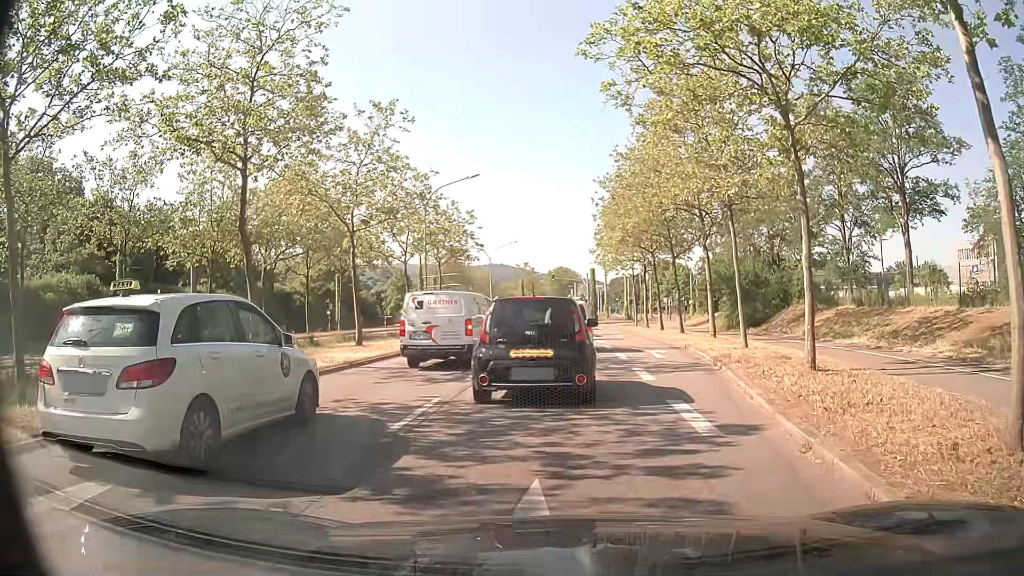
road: primary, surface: asphalt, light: Day
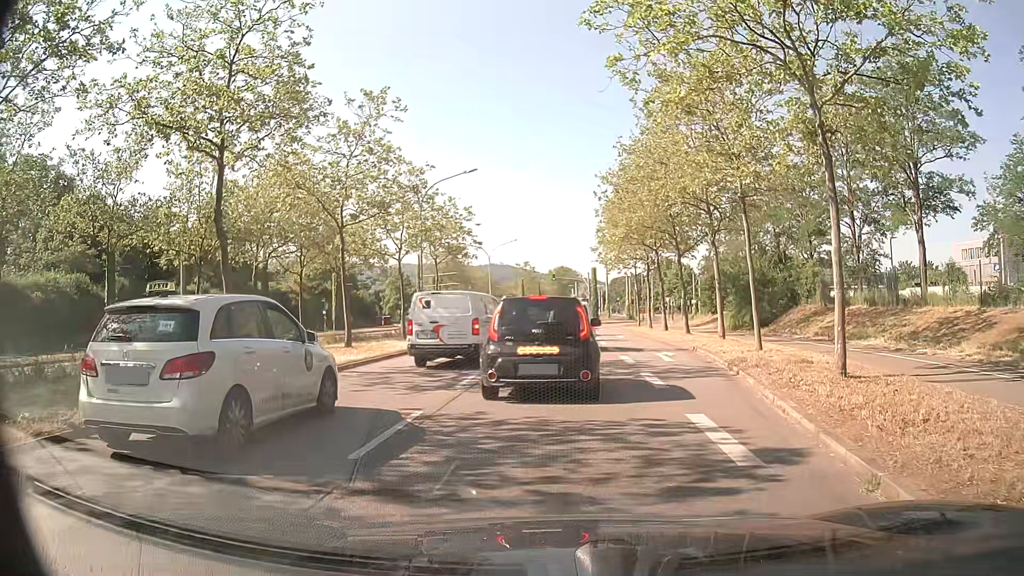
(0.0, +1.5) m; +1°
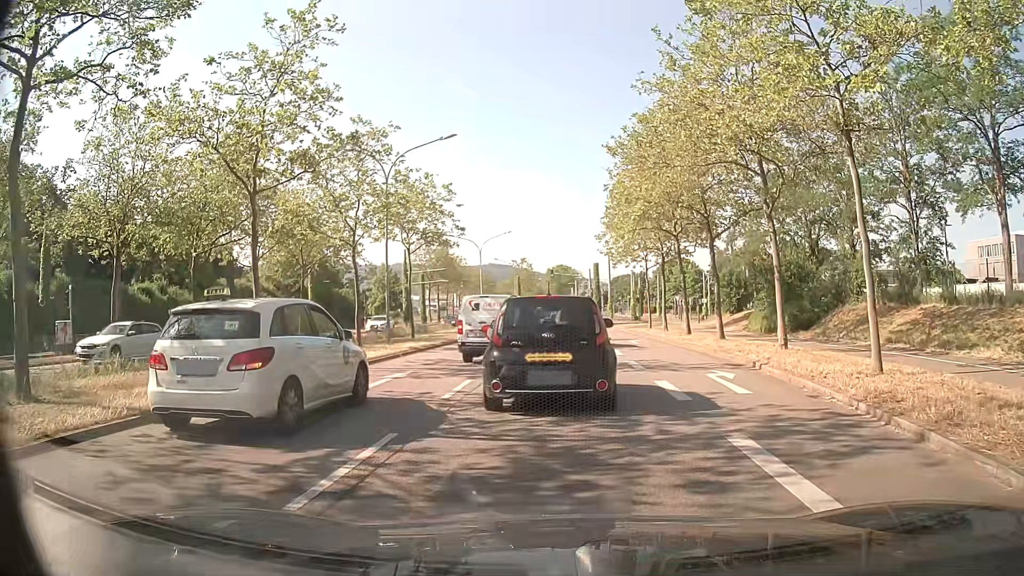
(0.0, +7.9) m; +2°
(0, +10) (0, +20) (0, +30) (-1, +40) (-1, +50) (-1, +60) (-1, +70) (-1, +80) (-2, +90) (-2, +100) m
